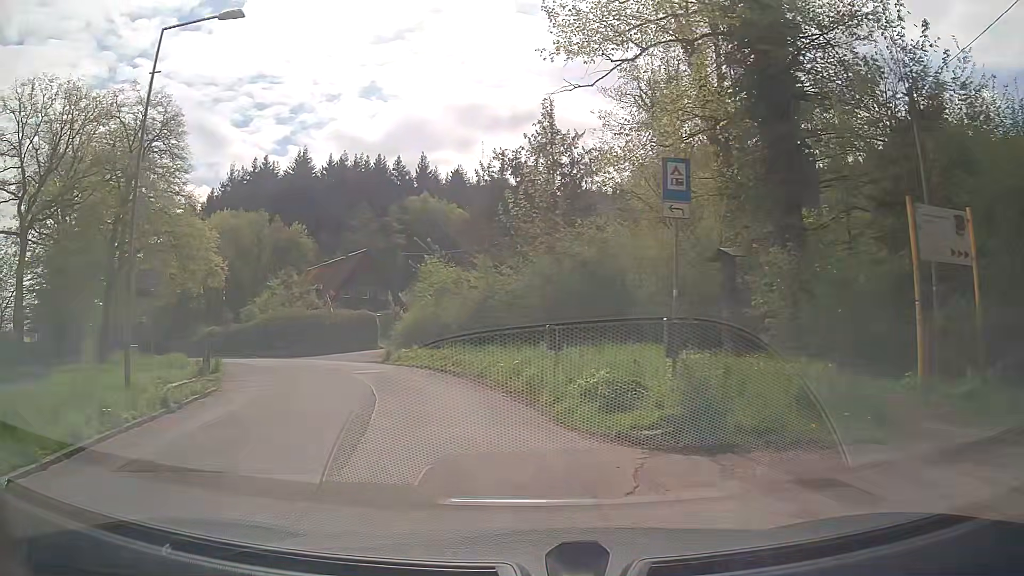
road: unclassified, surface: asphalt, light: Day
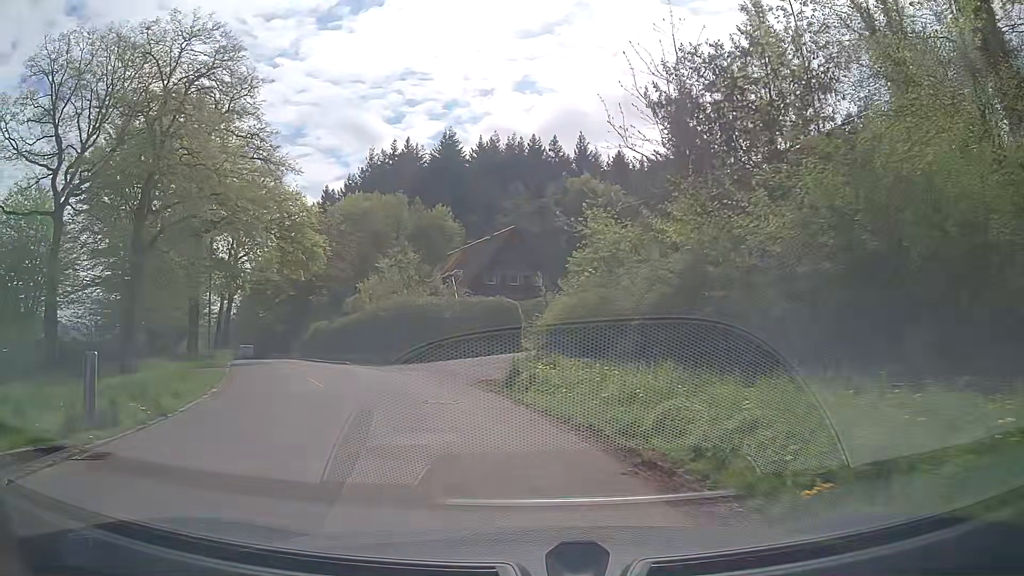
(-1.4, +13.2) m; -13°
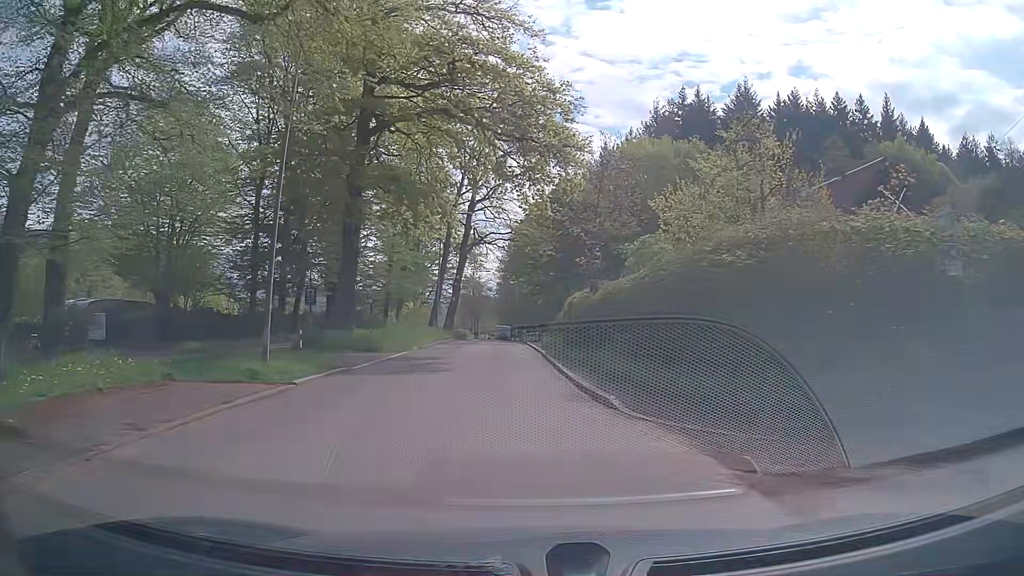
(-5.7, +21.7) m; -26°
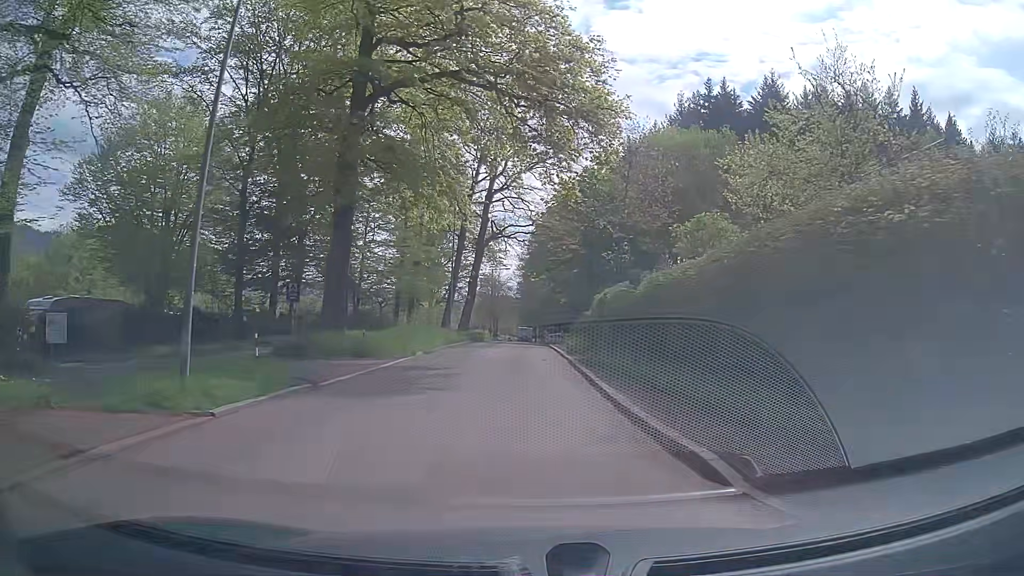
(-0.1, +4.7) m; -1°
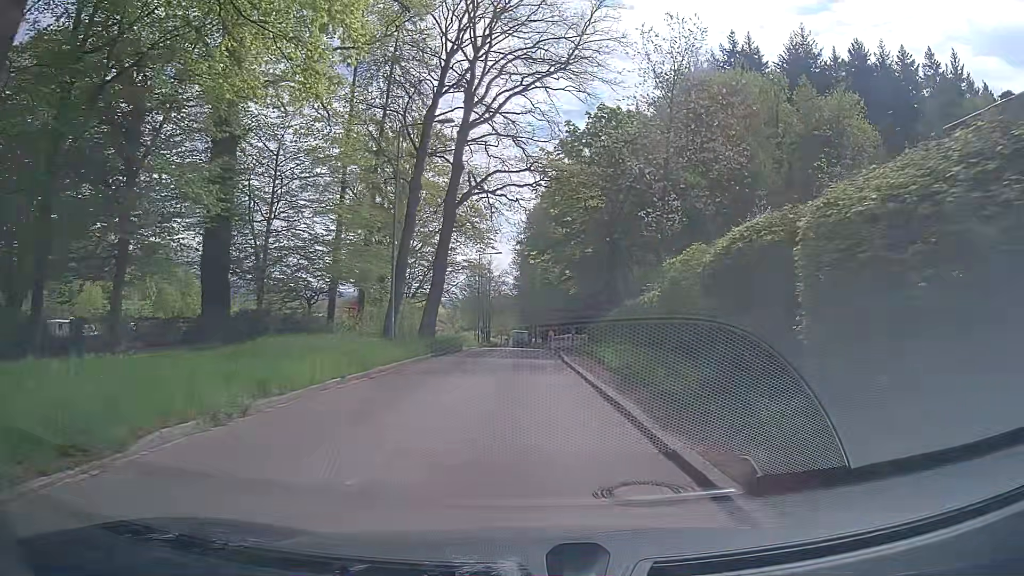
(-0.1, +18.9) m; 0°
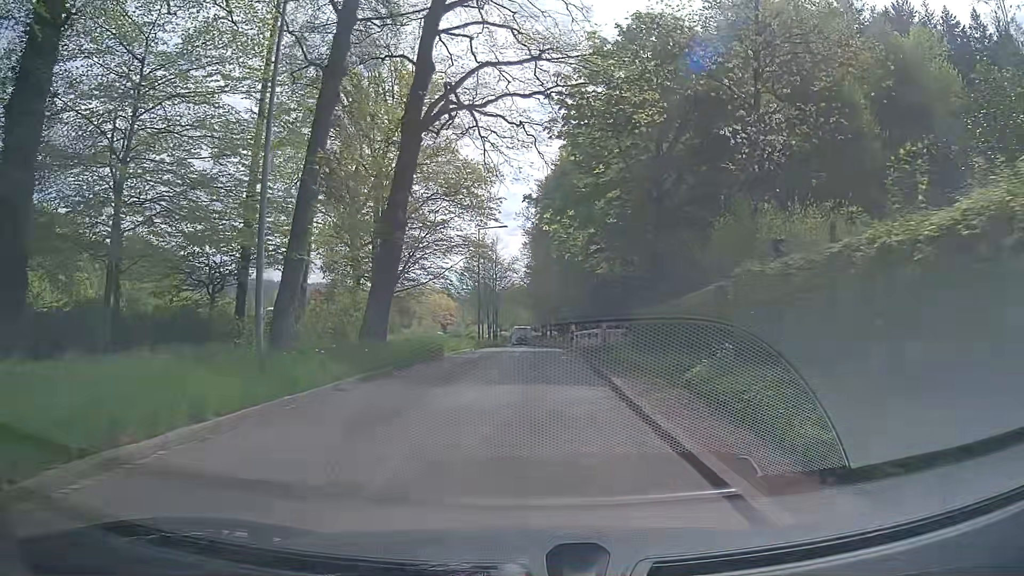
(-0.1, +13.9) m; -1°
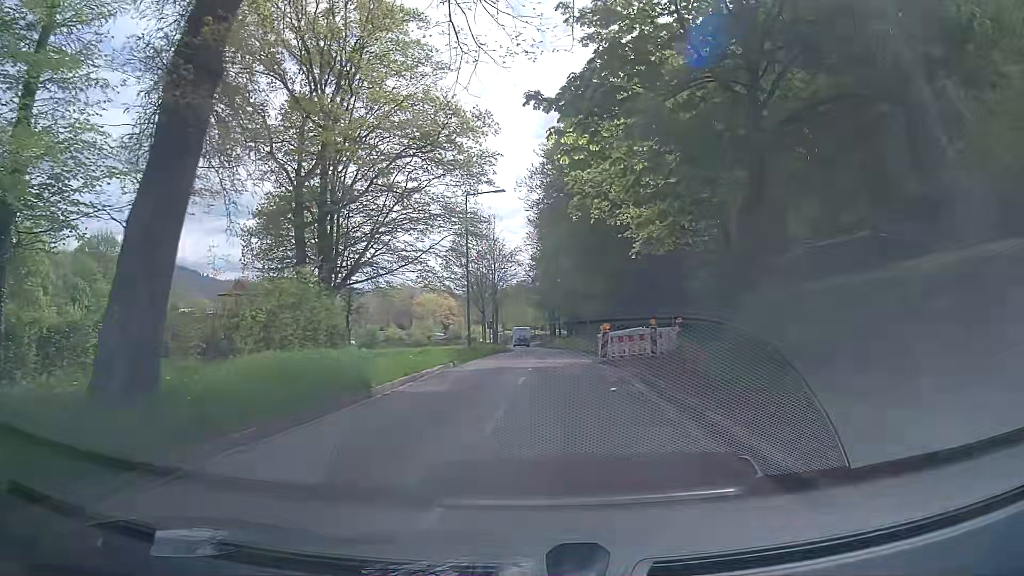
(-0.2, +13.8) m; -1°
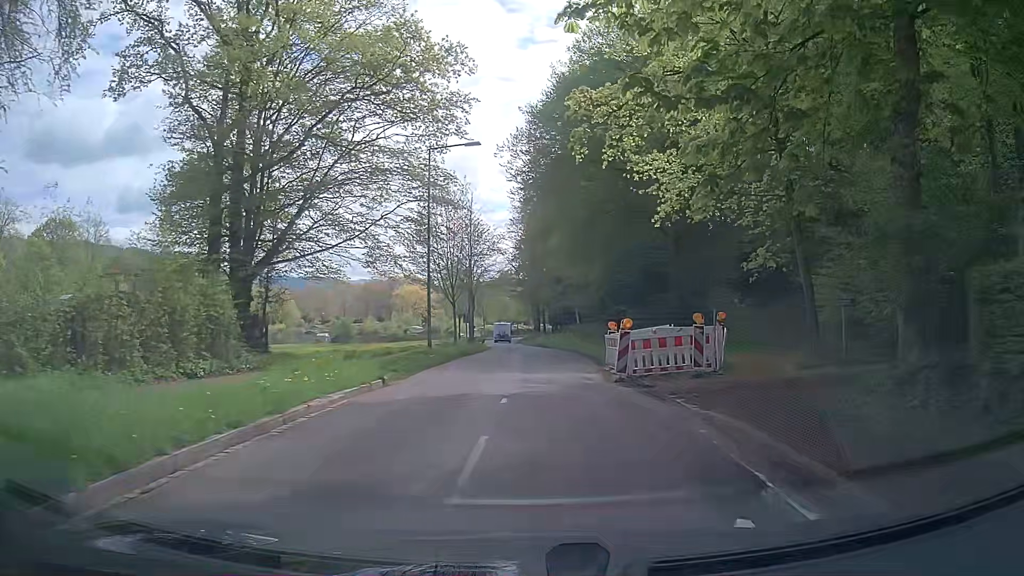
(+0.1, +9.2) m; +1°
(0, +10) (+1, +20) (+1, +30) (+2, +40) (+2, +50) (+1, +60) (0, +70) (-1, +80) (-2, +90) (-2, +100) m
